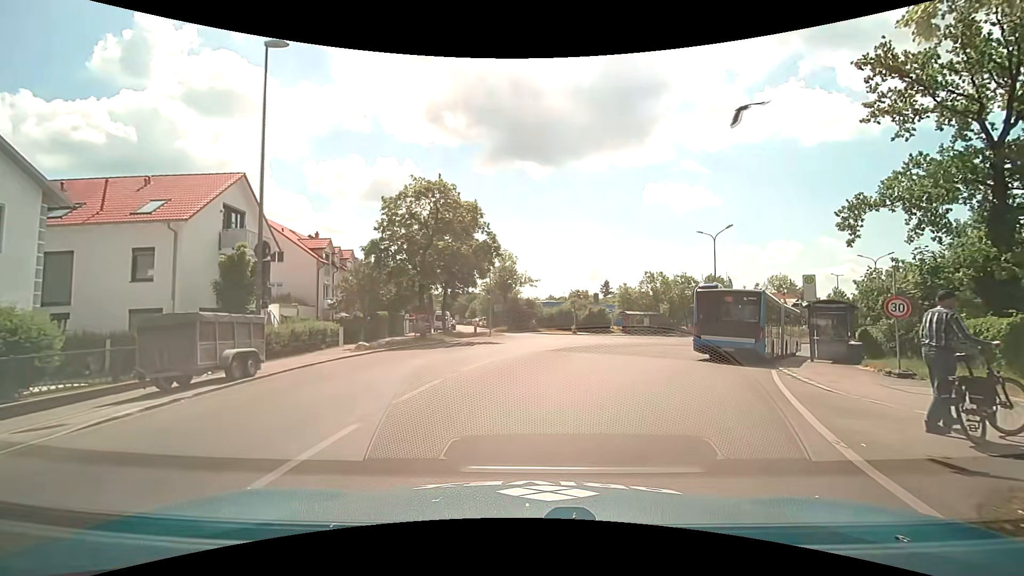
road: tertiary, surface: asphalt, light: Day
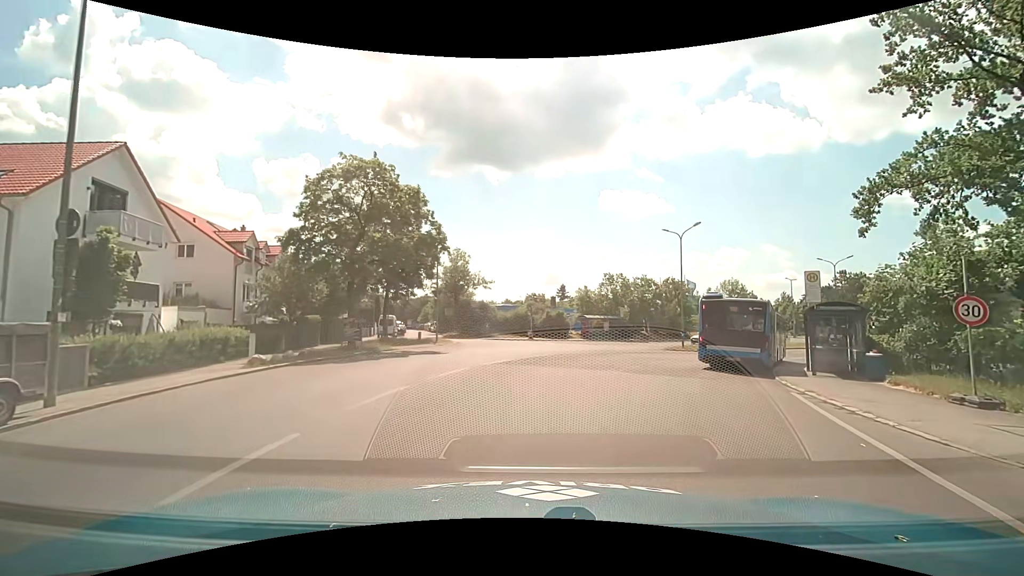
(+0.2, +4.6) m; +6°
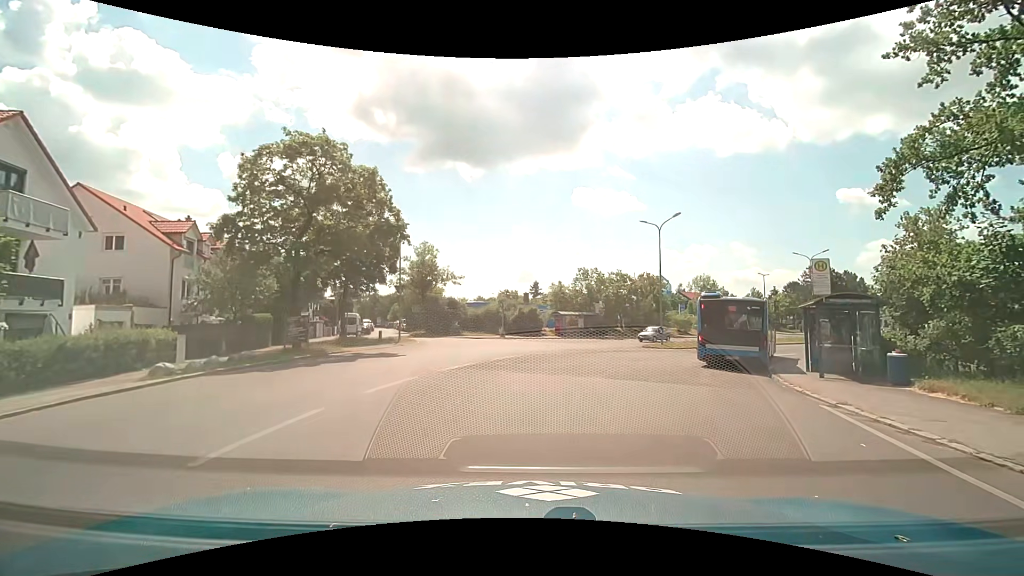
(0.0, +2.8) m; +2°
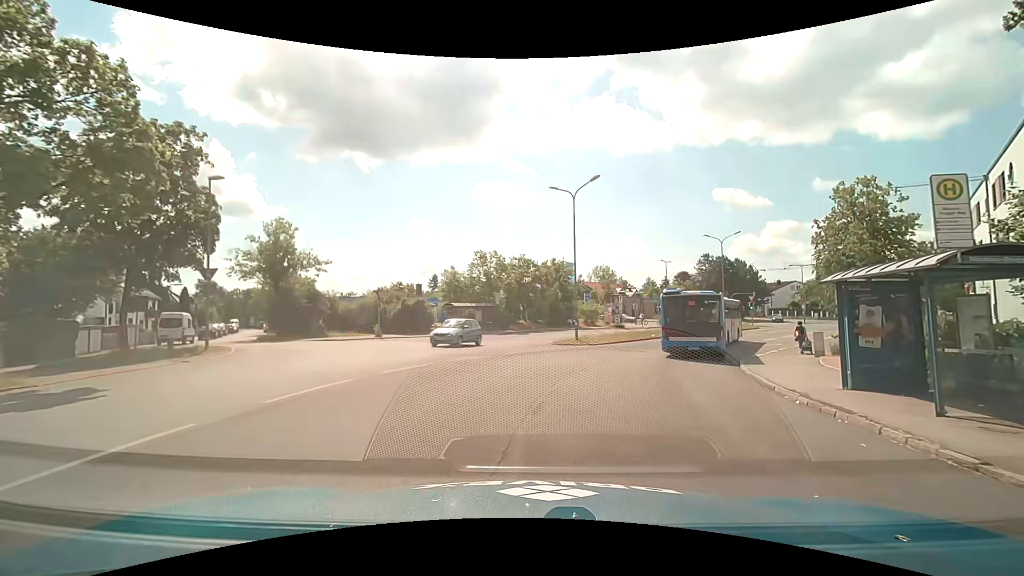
(+1.0, +9.4) m; +12°
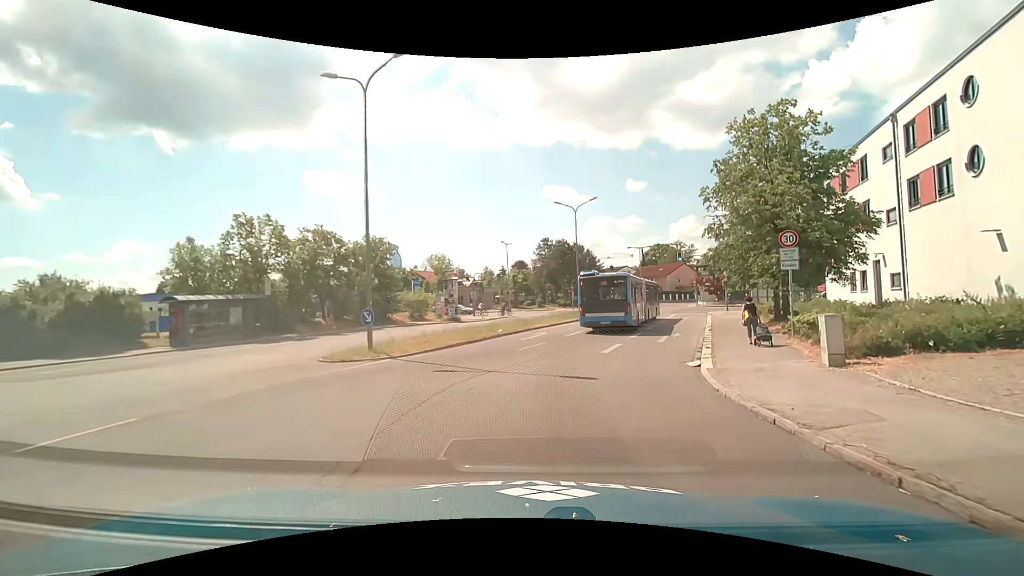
(+2.3, +14.2) m; +19°
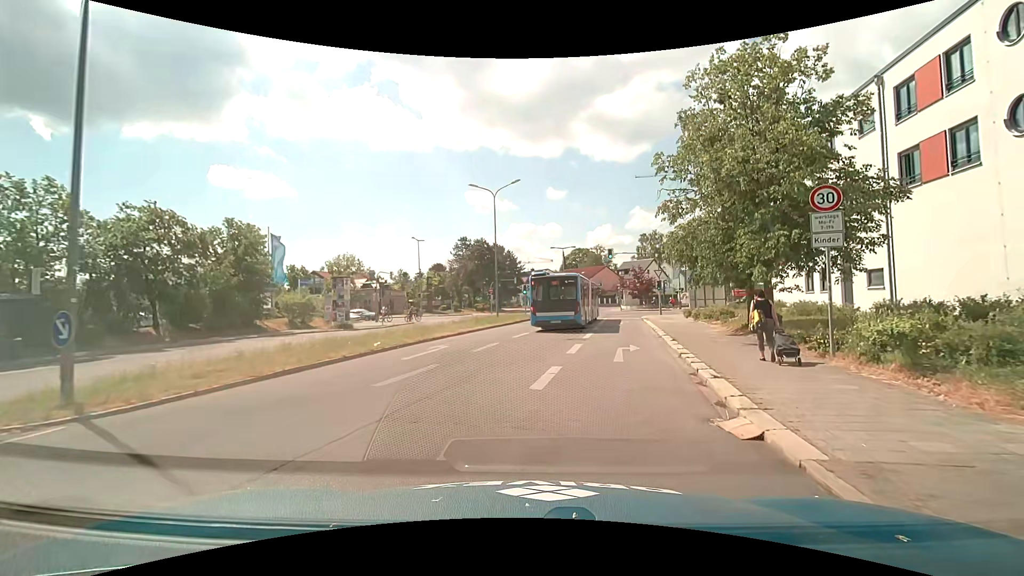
(+0.5, +7.8) m; +8°
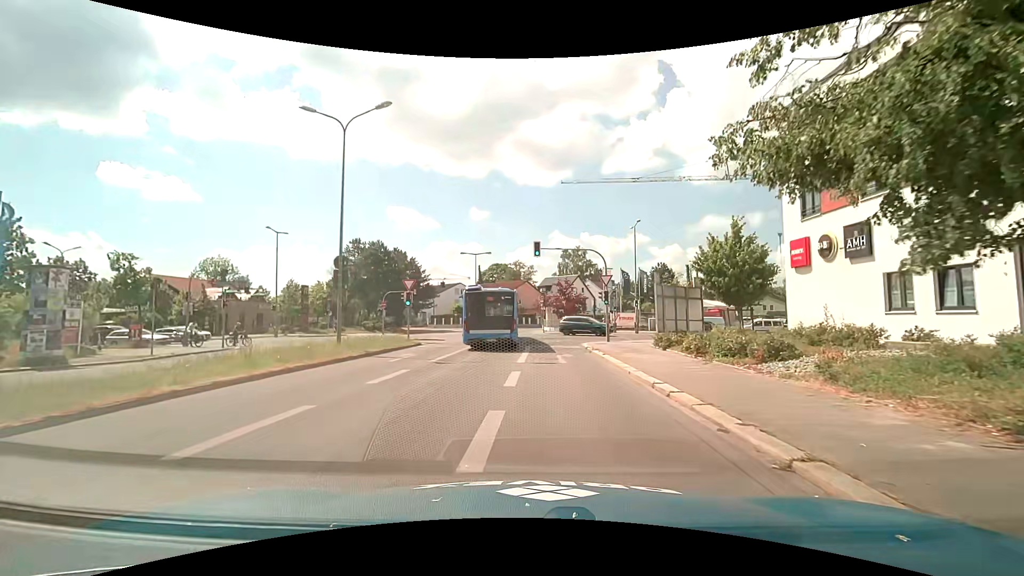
(+1.8, +16.0) m; +10°
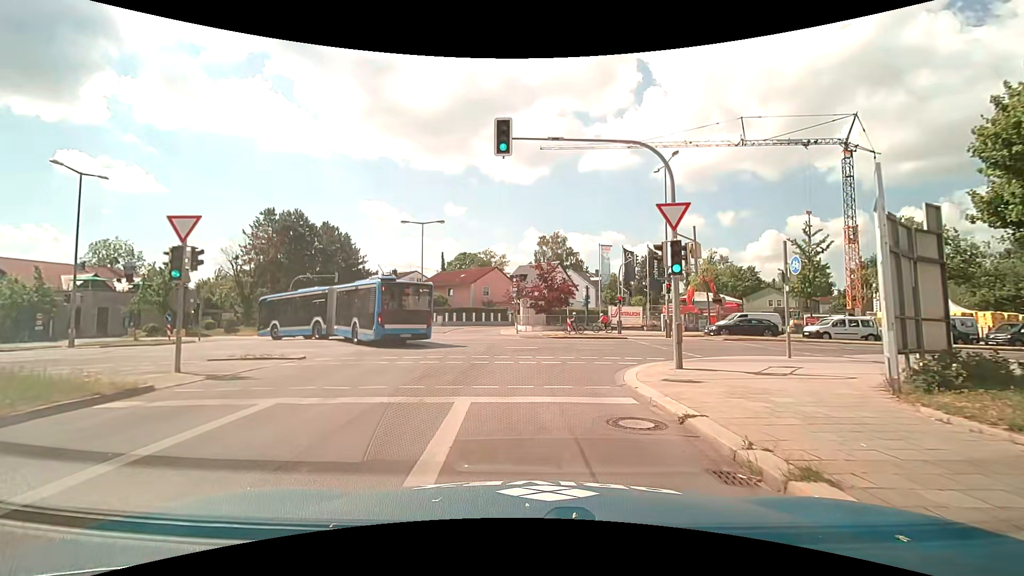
(+0.4, +18.6) m; +4°
(0, +10) (+2, +20) (+11, +24) (+21, +26) (+30, +27) (+40, +28) (+50, +29) (+60, +30) (+70, +31) (+80, +32) m
